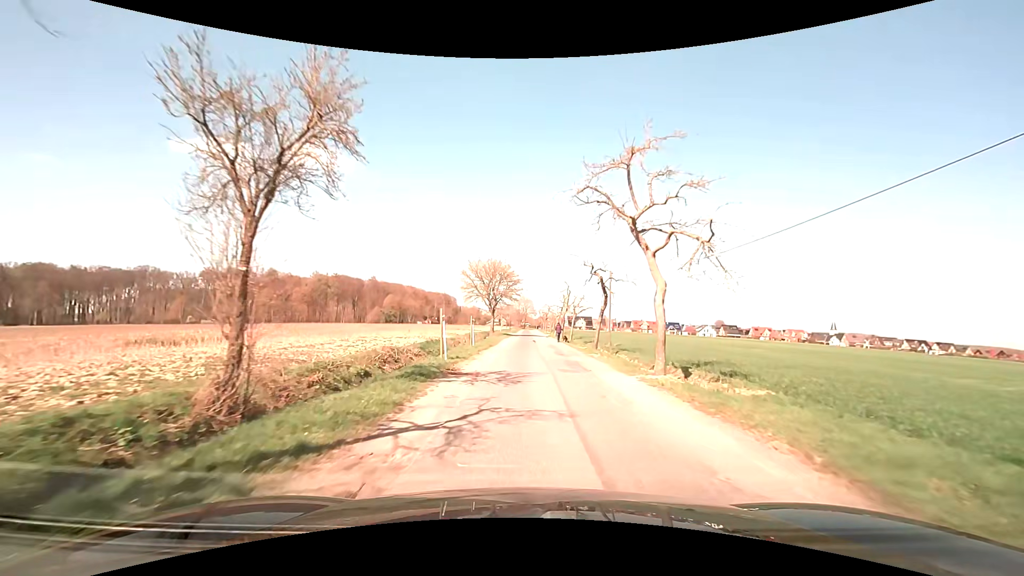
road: unclassified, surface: asphalt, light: Day
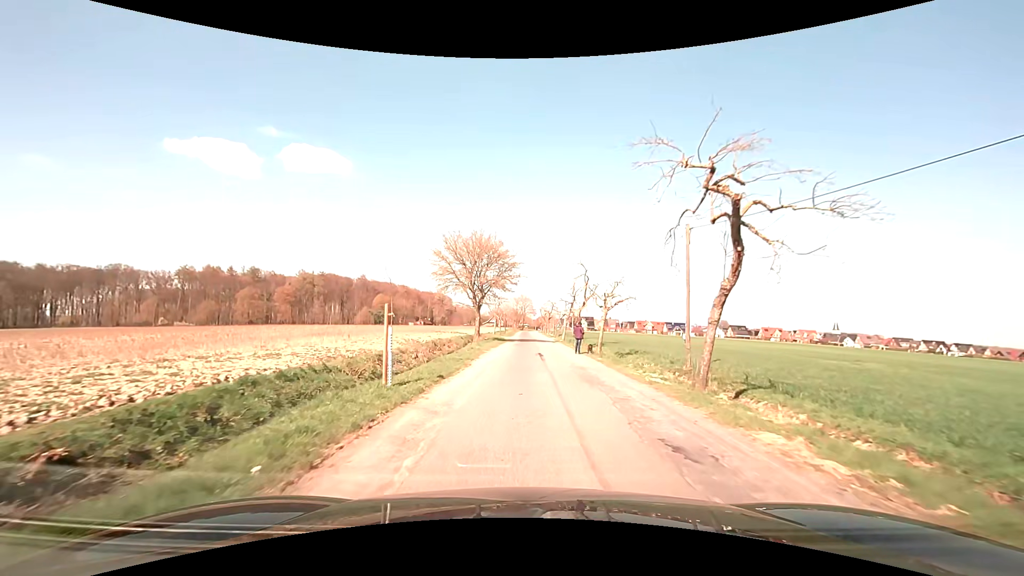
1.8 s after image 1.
(+0.1, +17.4) m; 0°
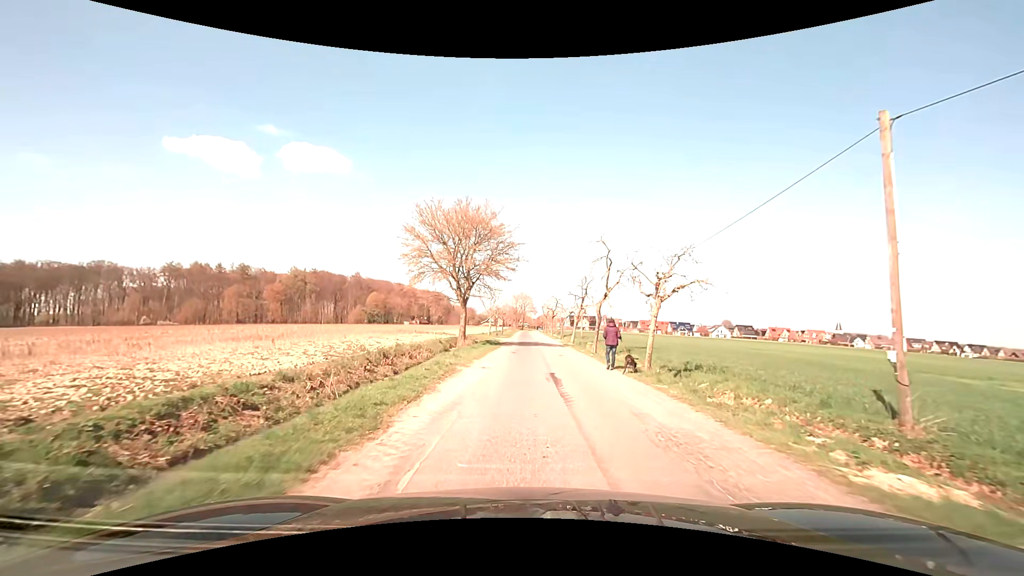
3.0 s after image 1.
(0.0, +10.4) m; 0°
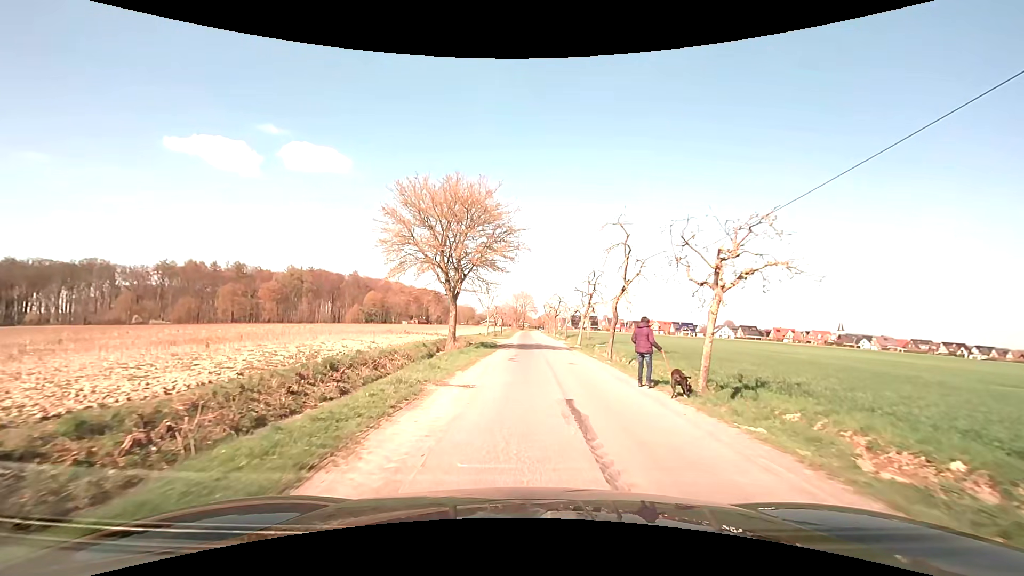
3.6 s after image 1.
(0.0, +5.0) m; 0°
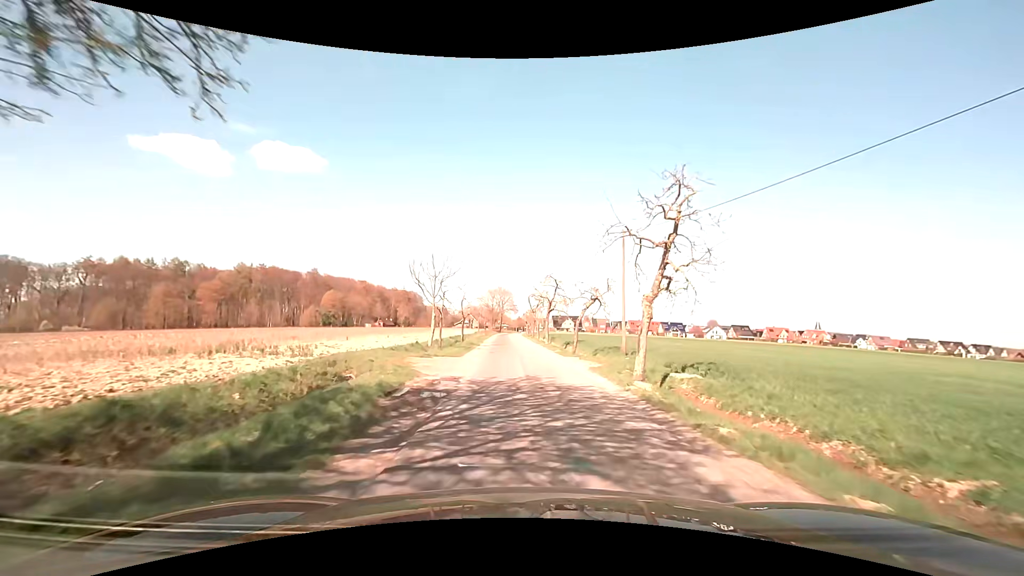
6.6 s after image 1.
(+0.3, +25.7) m; +3°
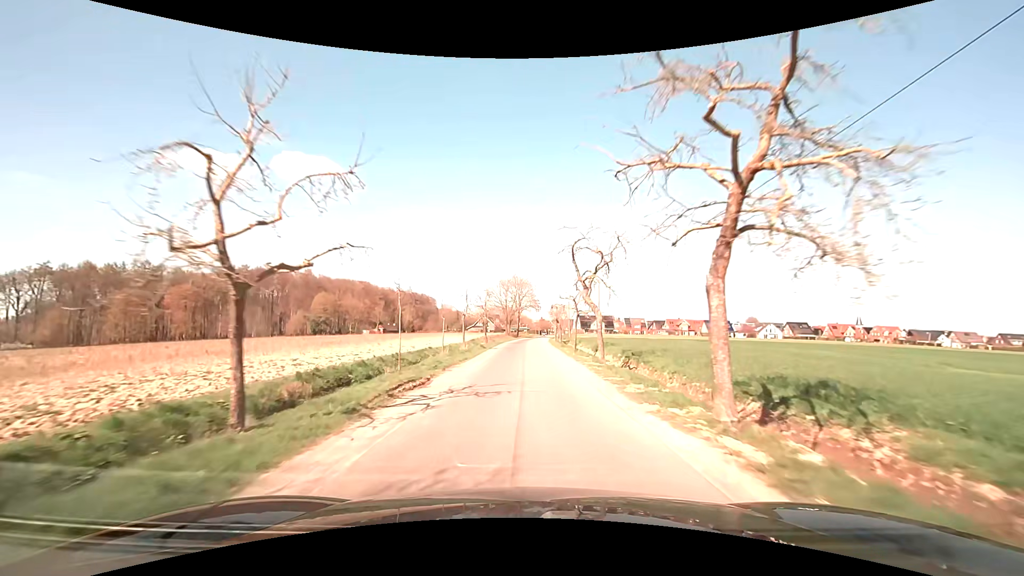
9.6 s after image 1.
(-0.6, +35.6) m; -3°
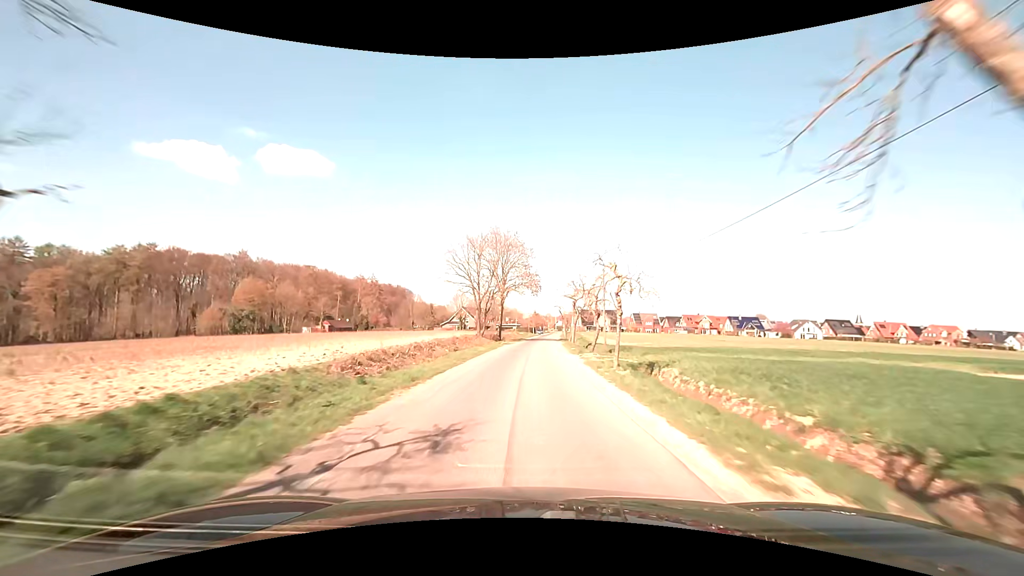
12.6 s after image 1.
(+0.3, +45.9) m; +1°
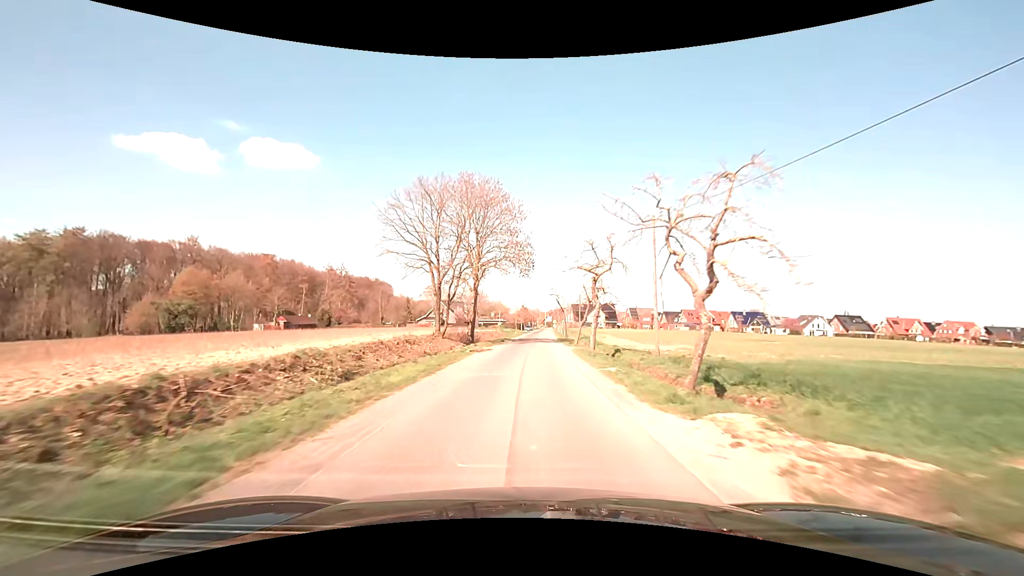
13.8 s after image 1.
(+0.2, +19.5) m; +1°
(0, +10) (0, +20) (+1, +30) (+1, +40) (+1, +50) (+2, +60) (+3, +70) (+3, +80) (+4, +90) (+4, +100) m
